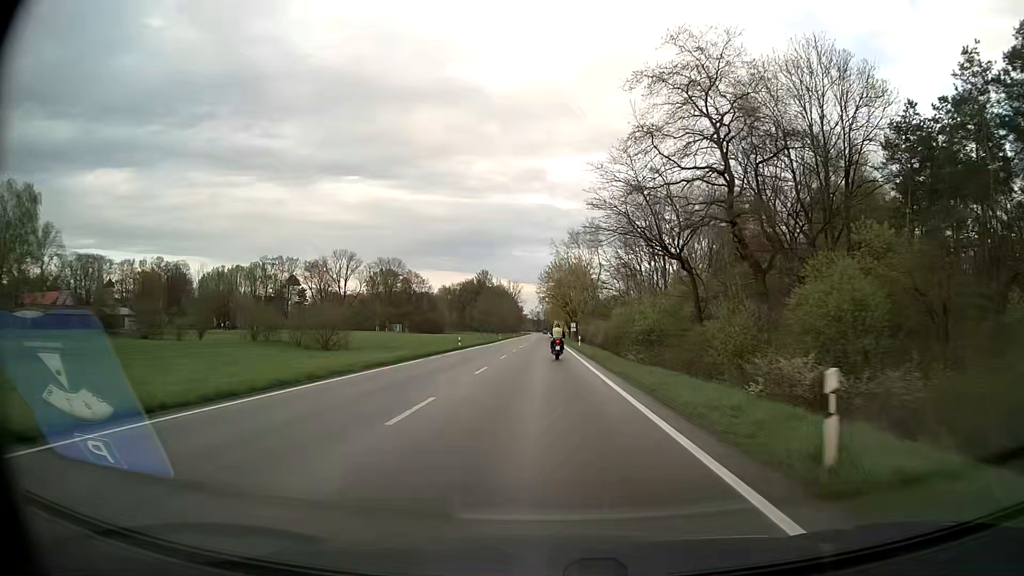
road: secondary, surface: asphalt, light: Day
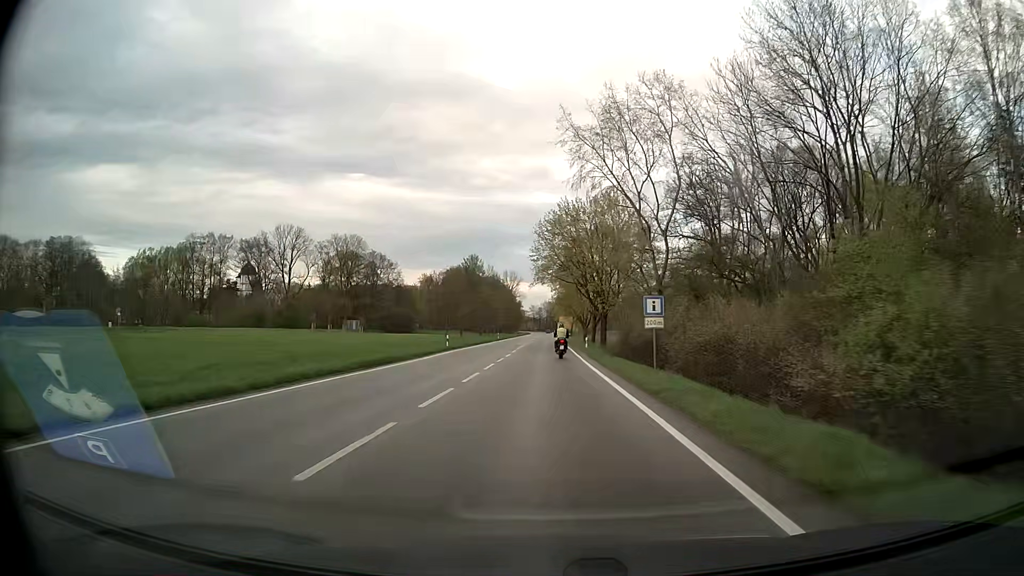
(-0.3, +58.7) m; 0°
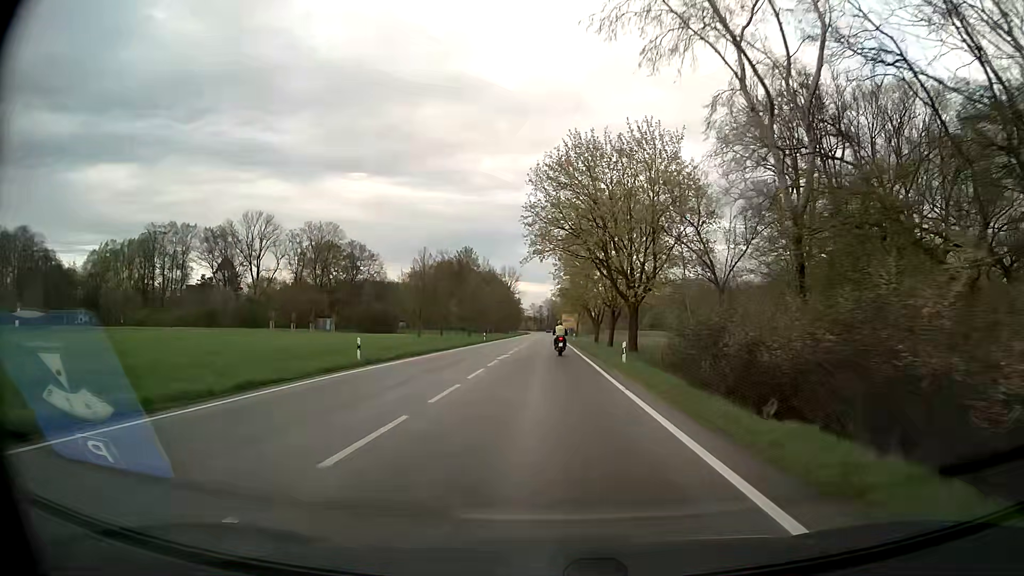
(-0.1, +23.5) m; 0°
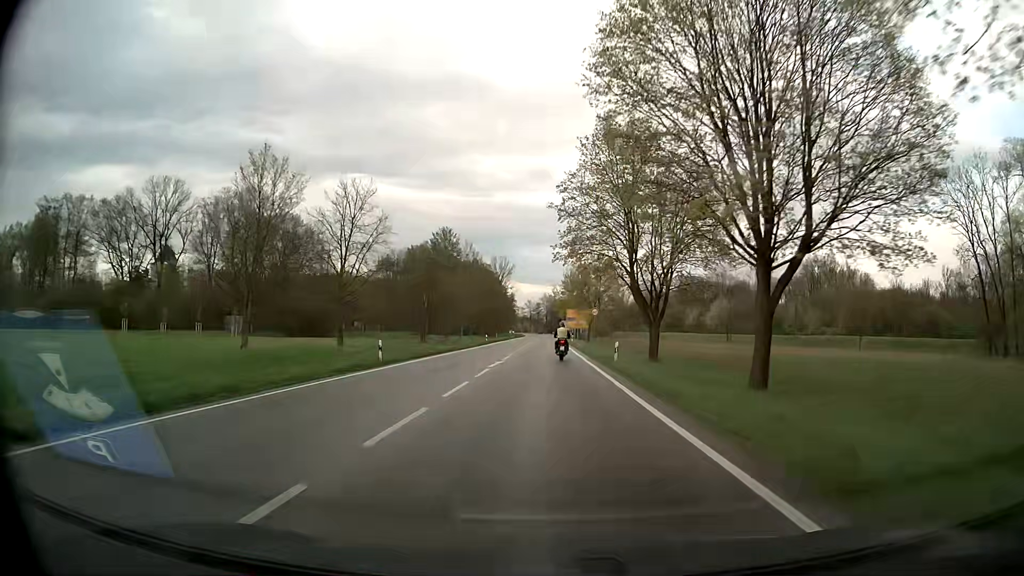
(-0.1, +47.1) m; 0°
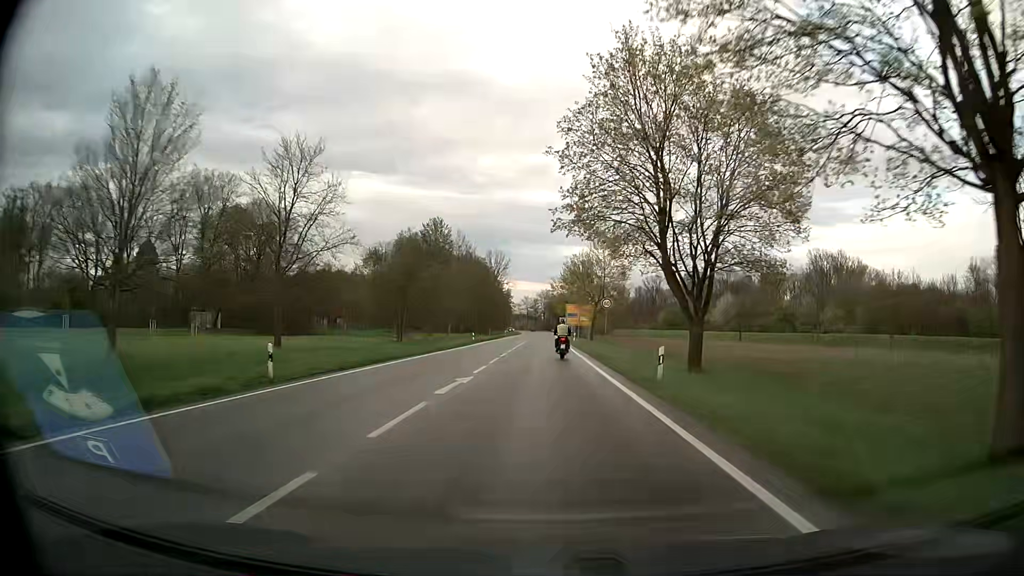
(0.0, +11.6) m; 0°
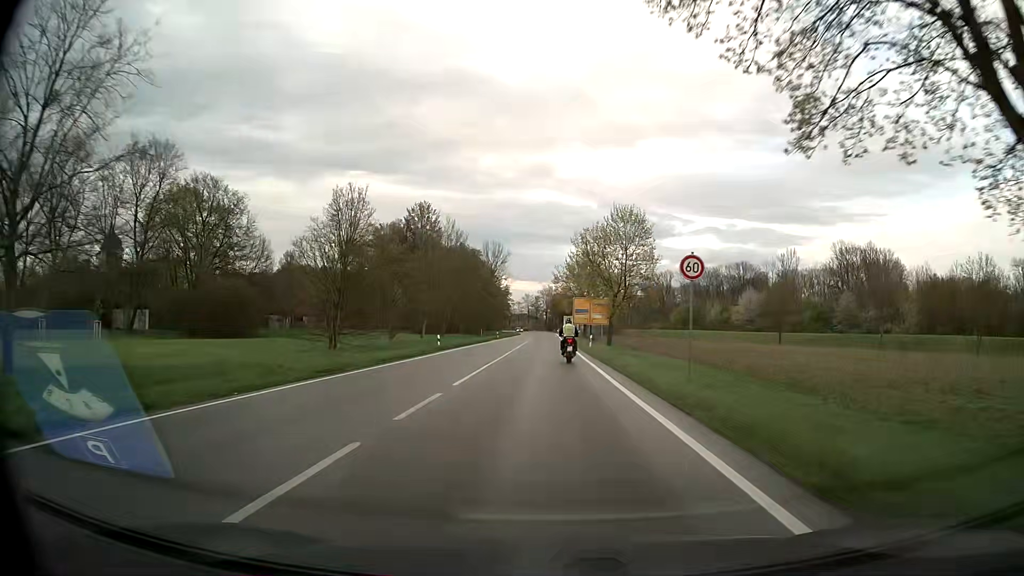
(+0.1, +22.4) m; 0°
(0, +10) (0, +20) (0, +30) (0, +40) (0, +50) (0, +60) (0, +70) (0, +80) (0, +90) (0, +100) m
